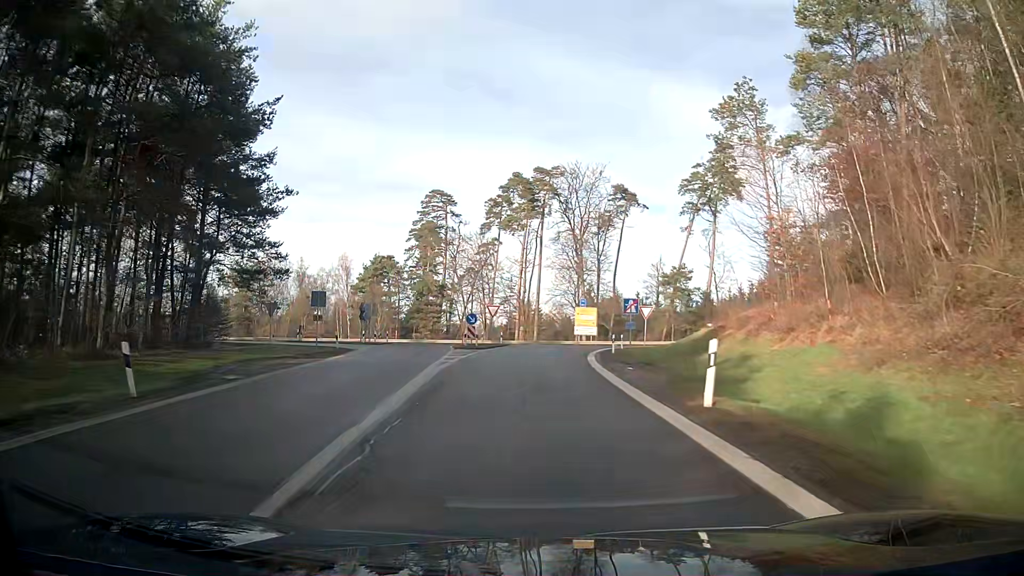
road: motorway_link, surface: asphalt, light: Day
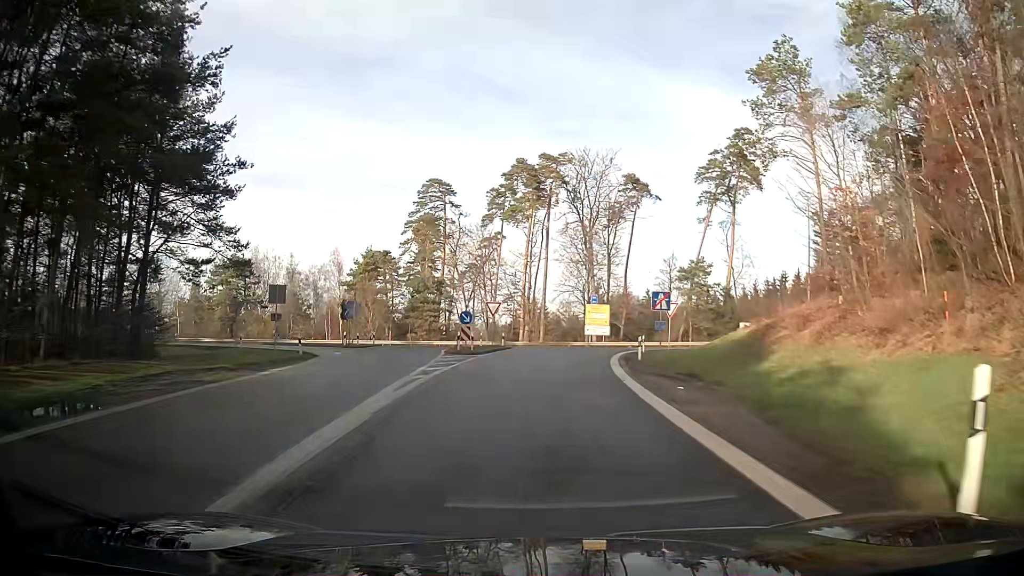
(0.0, +7.0) m; 0°
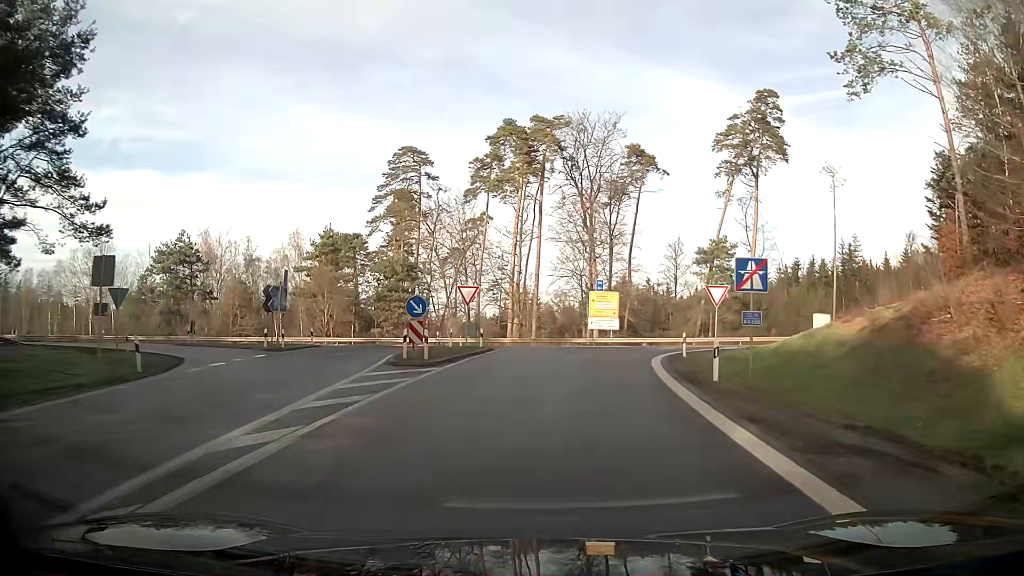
(+0.1, +13.1) m; +1°
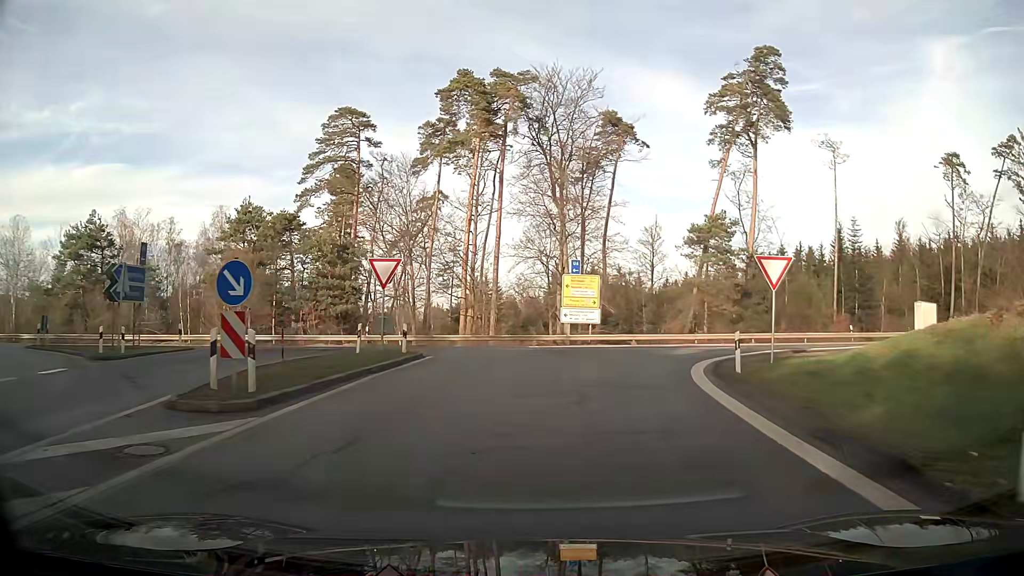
(+0.3, +11.6) m; +4°
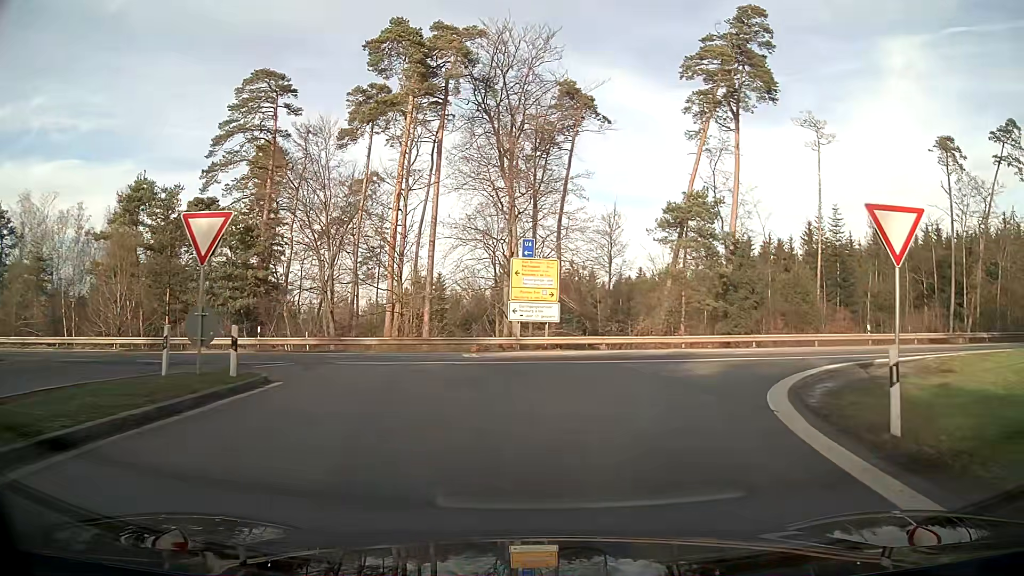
(+0.4, +9.4) m; +5°
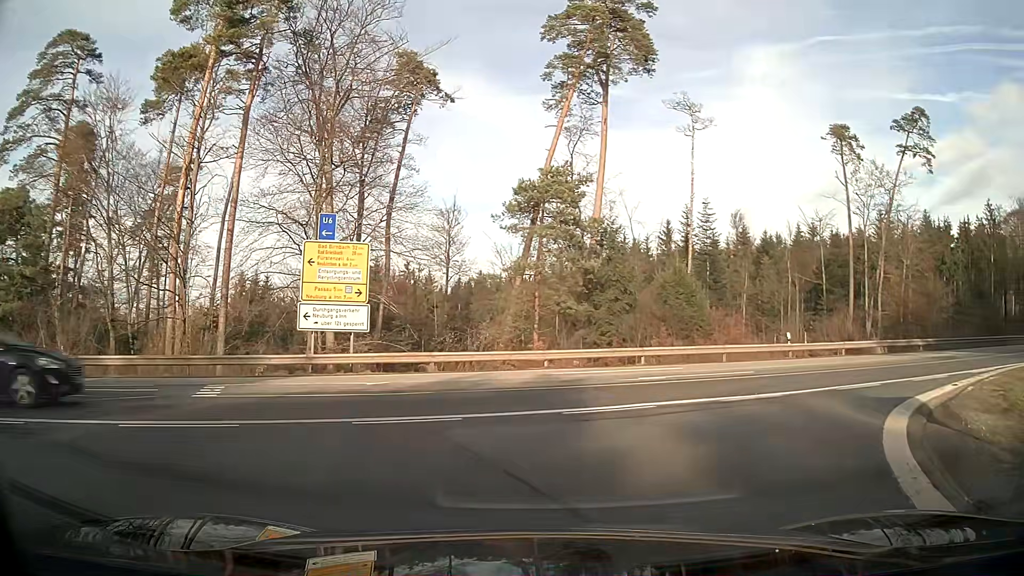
(+0.9, +9.2) m; +13°
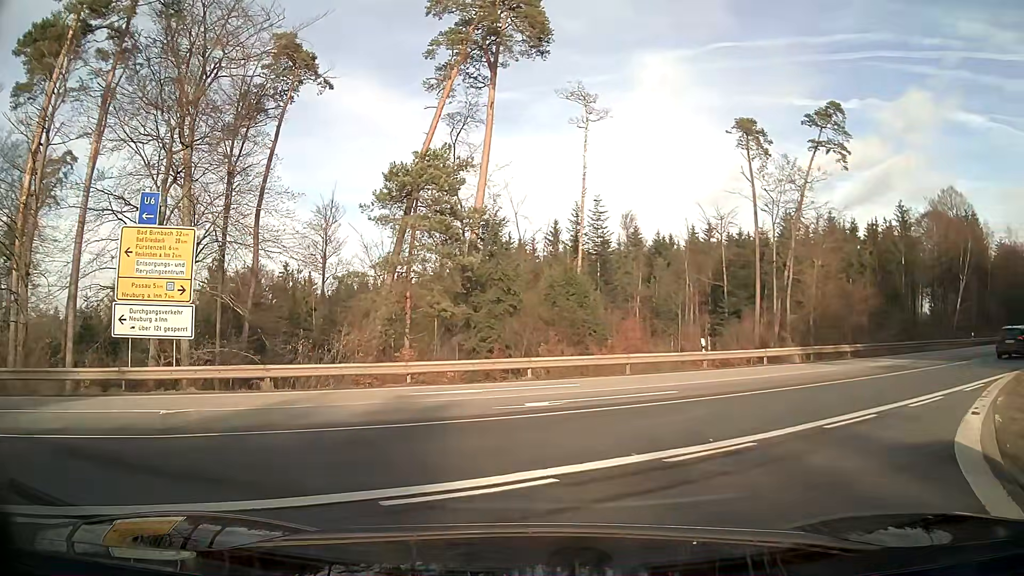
(+0.4, +4.4) m; +10°
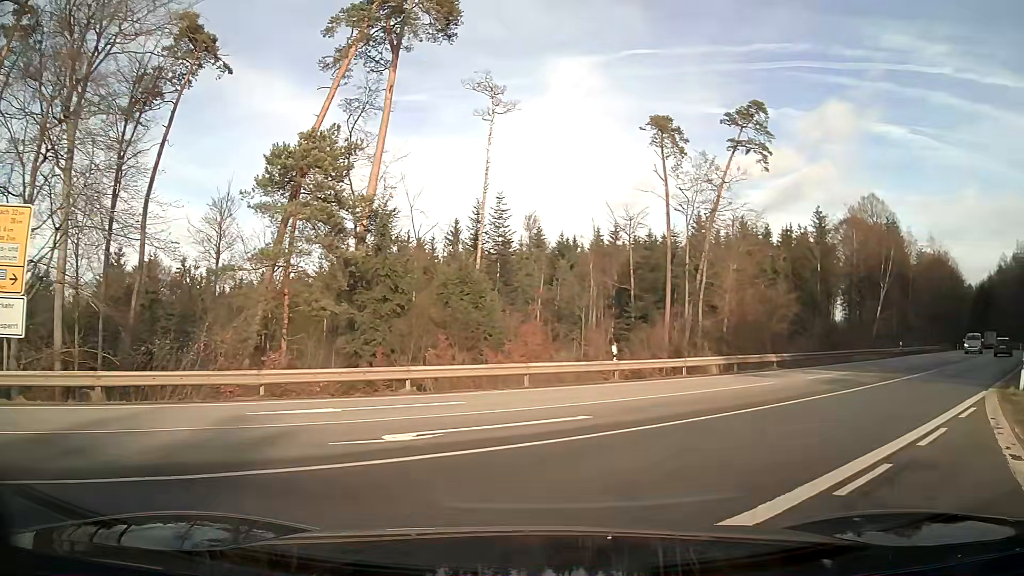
(+0.4, +3.7) m; +11°
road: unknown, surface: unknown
(+3, +9) (+10, +17) (+16, +25) (+23, +32) (+29, +40) (+36, +47) (+42, +55) (+48, +63) (+55, +71) (+61, +79) m
